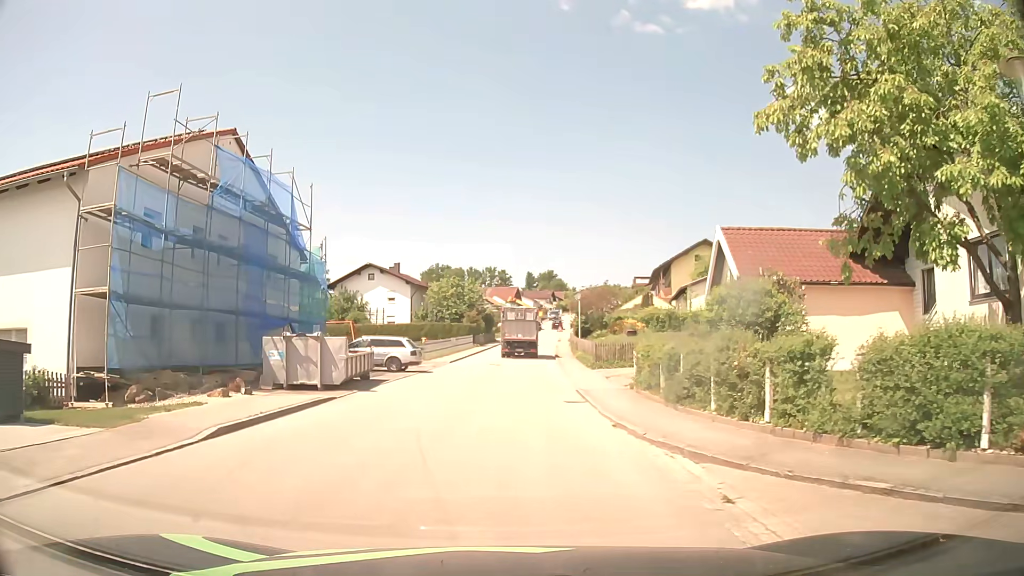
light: Day
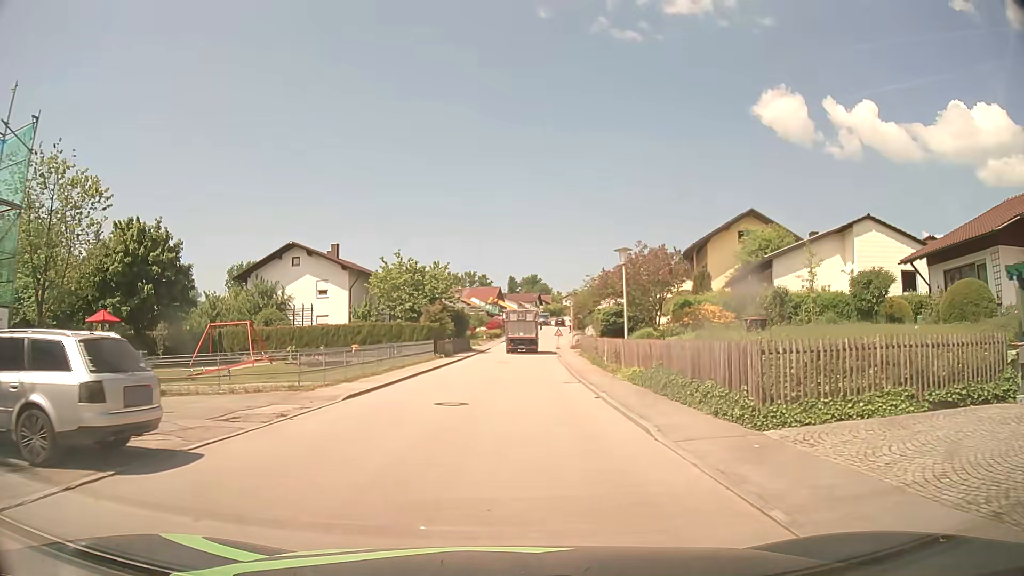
(+0.1, +22.6) m; +1°
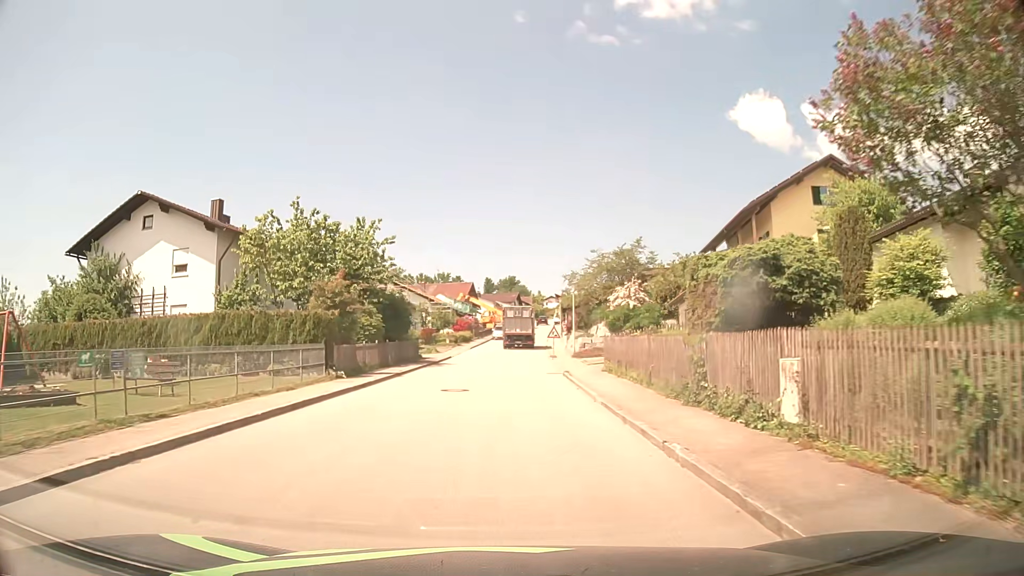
(+0.5, +21.1) m; +1°
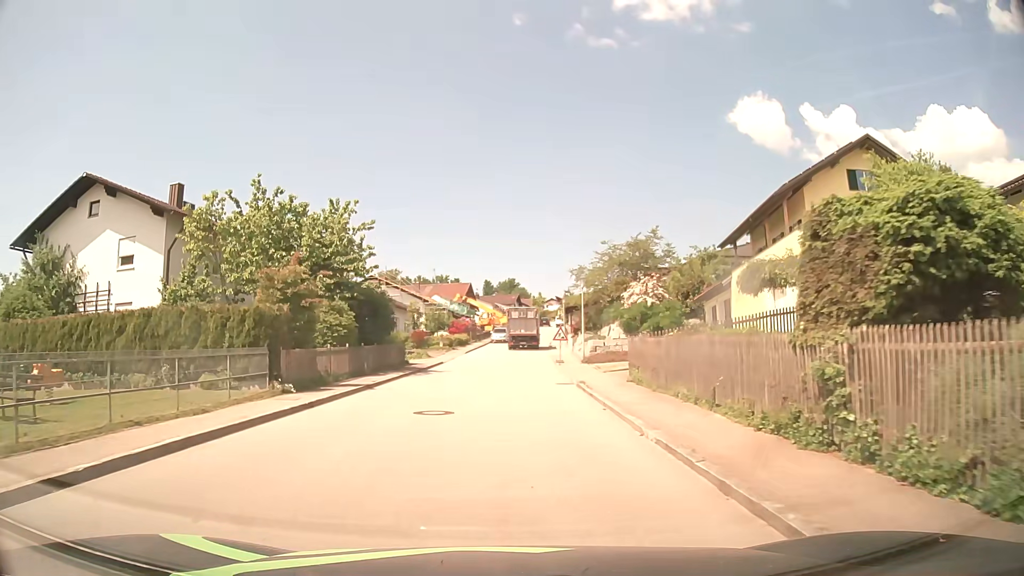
(+0.1, +5.3) m; 0°
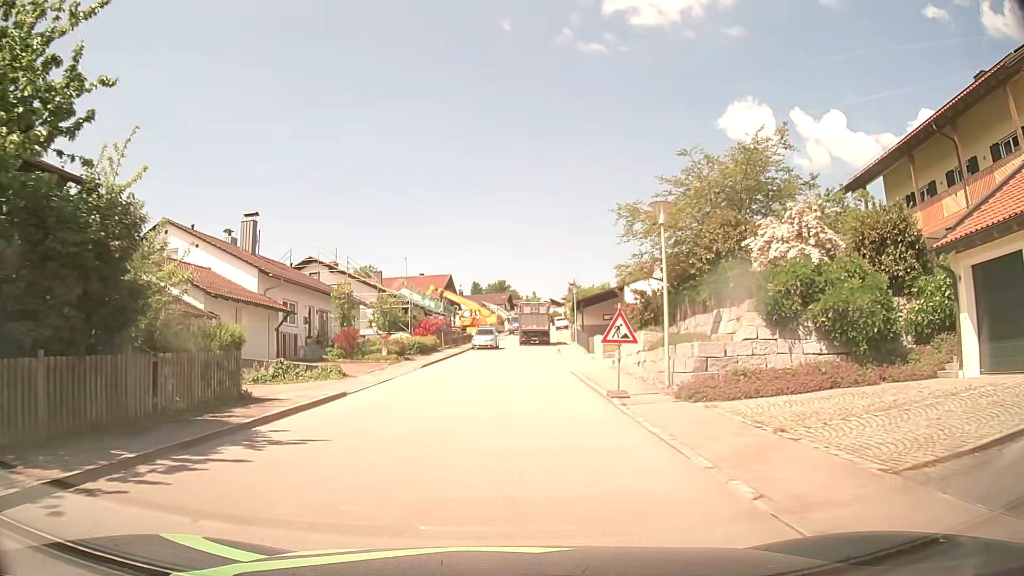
(+0.2, +20.8) m; +1°
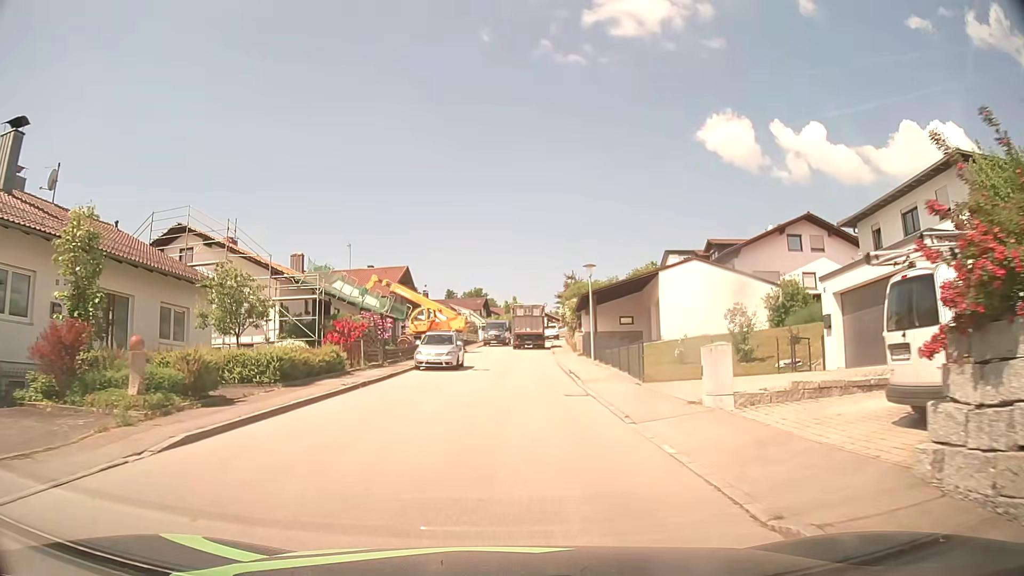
(+0.3, +20.5) m; +2°
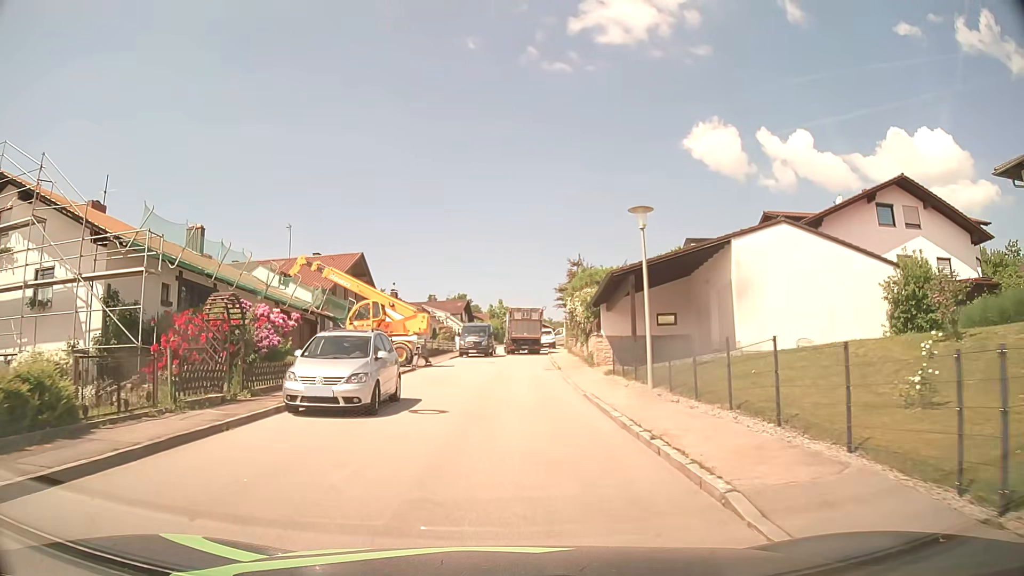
(+0.2, +14.8) m; +1°
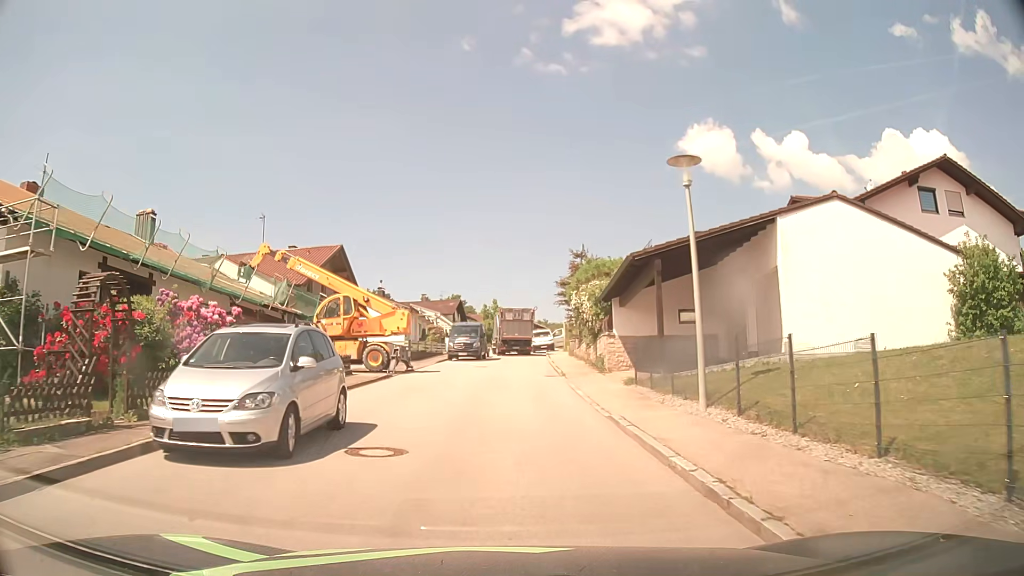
(0.0, +4.8) m; 0°
(0, +10) (0, +20) (+1, +30) (+1, +40) (+1, +50) (+1, +60) (+1, +70) (+3, +80) (+4, +90) (+5, +100) m
